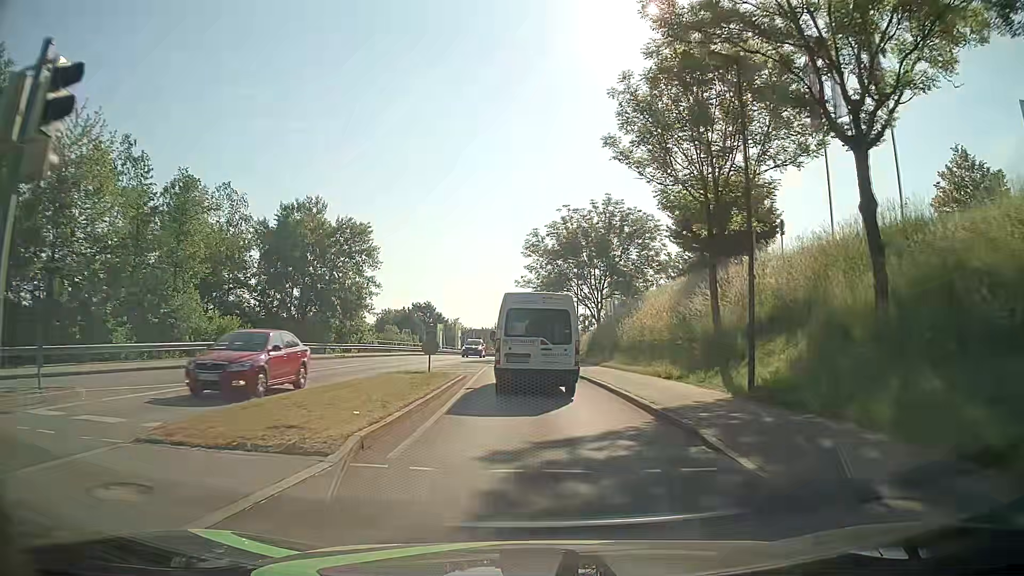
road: tertiary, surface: asphalt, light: Day
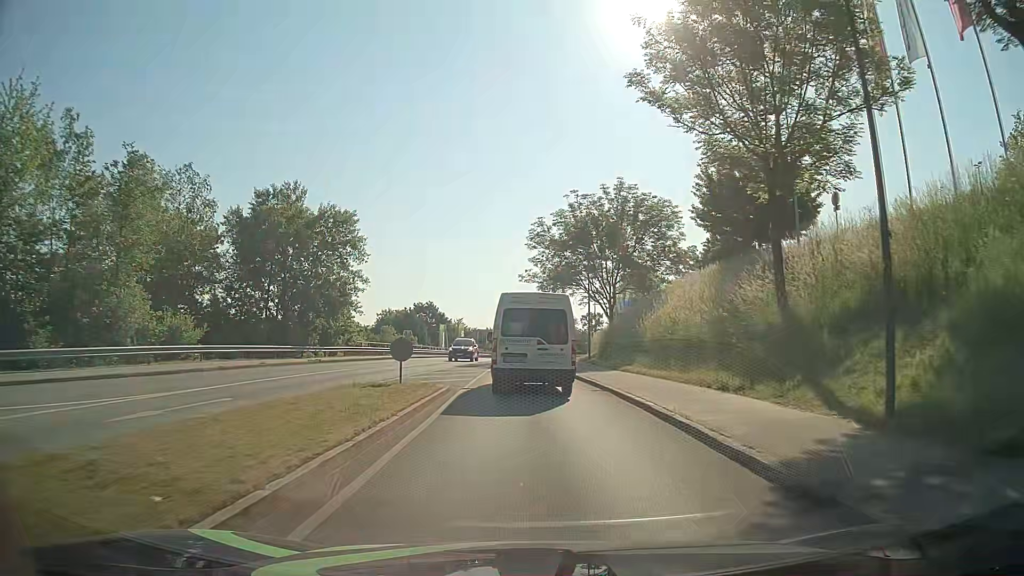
(0.0, +5.9) m; 0°
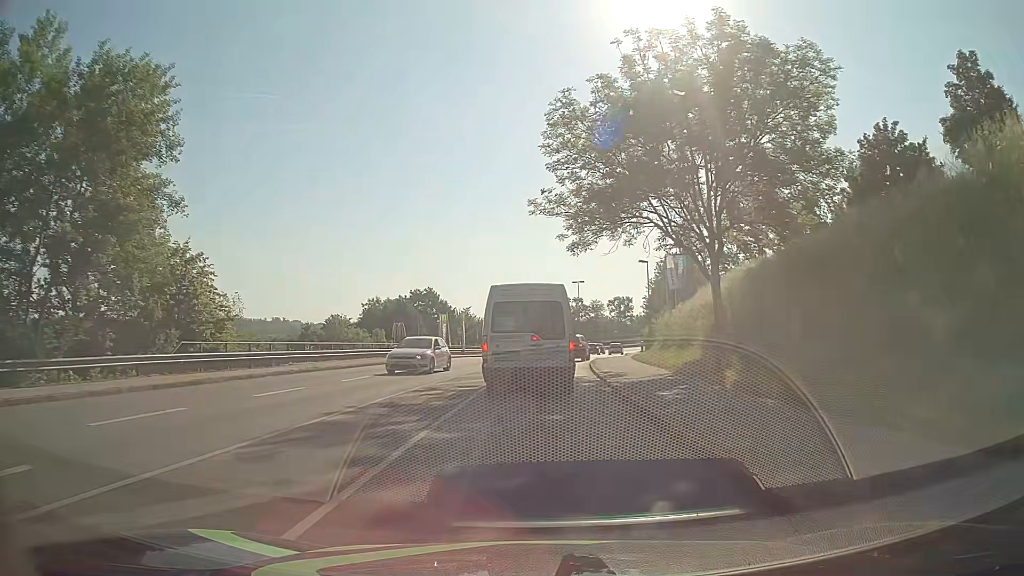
(-0.5, +28.6) m; -2°
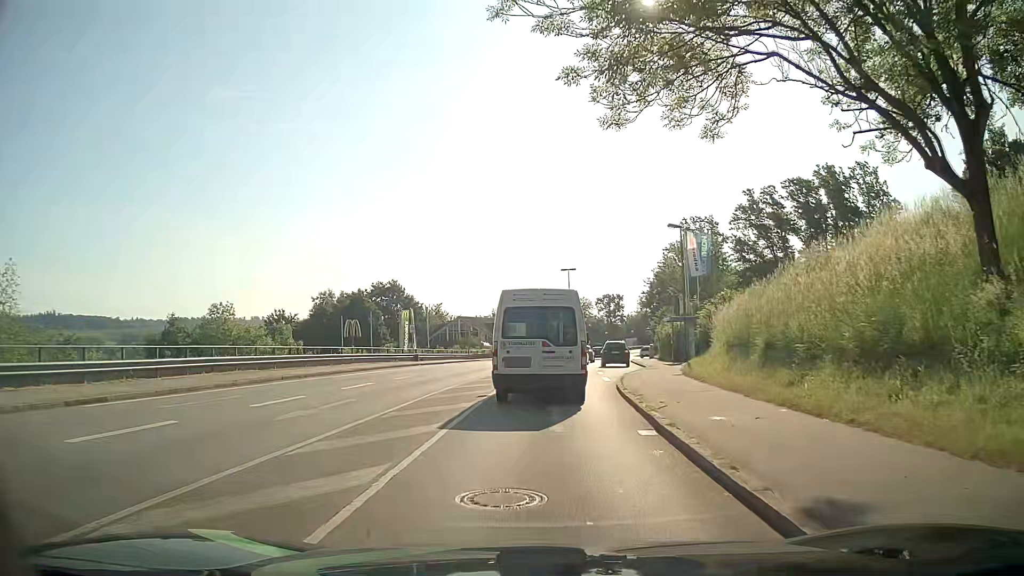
(+0.1, +19.2) m; +1°
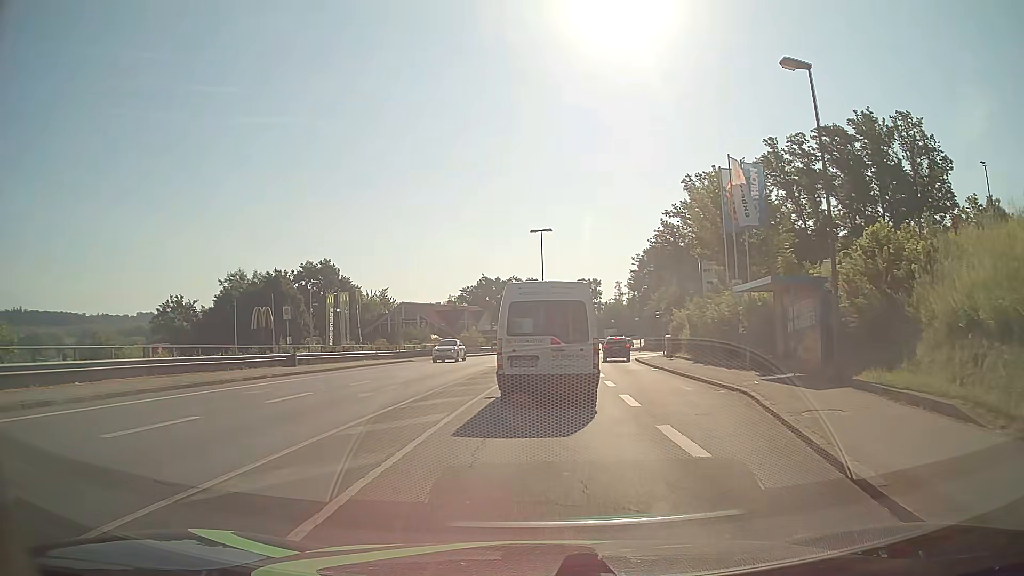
(+0.6, +23.0) m; +3°
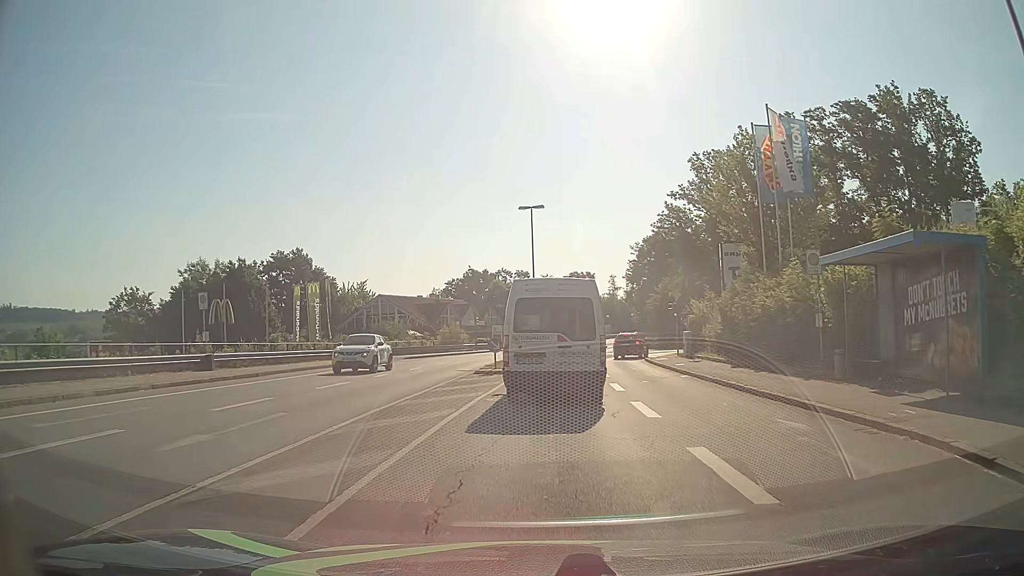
(0.0, +8.4) m; +1°
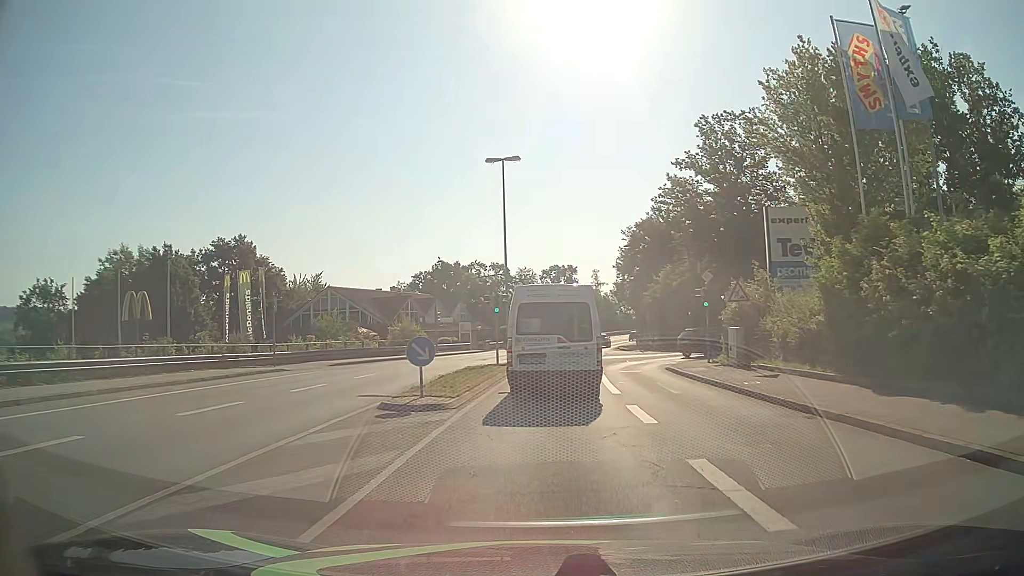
(+0.2, +12.7) m; +2°
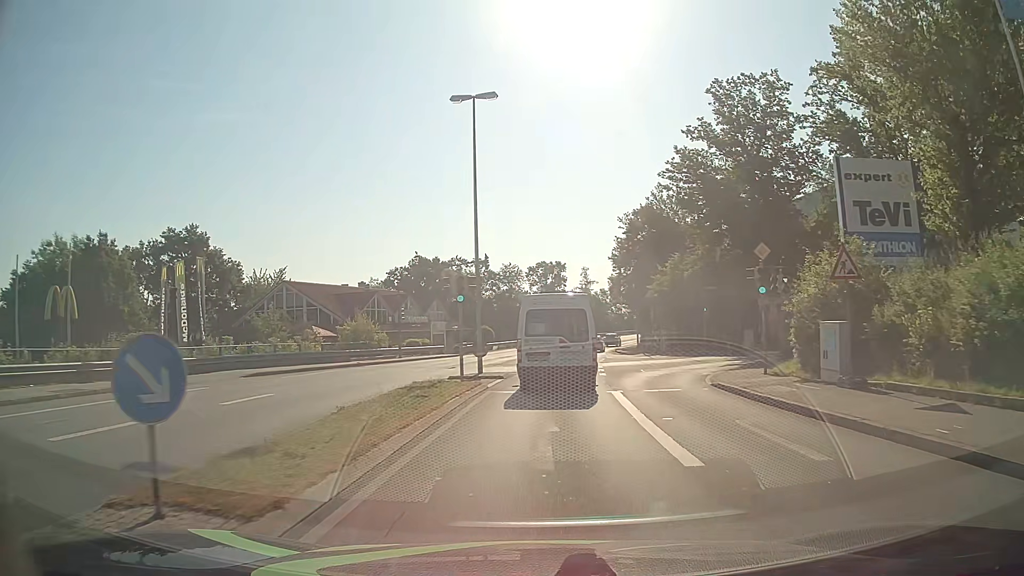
(+0.1, +9.5) m; +1°
(0, +10) (0, +20) (+1, +30) (+2, +40) (+3, +50) (+4, +60) (+6, +70) (+8, +79) (+11, +89) (+14, +99) m
